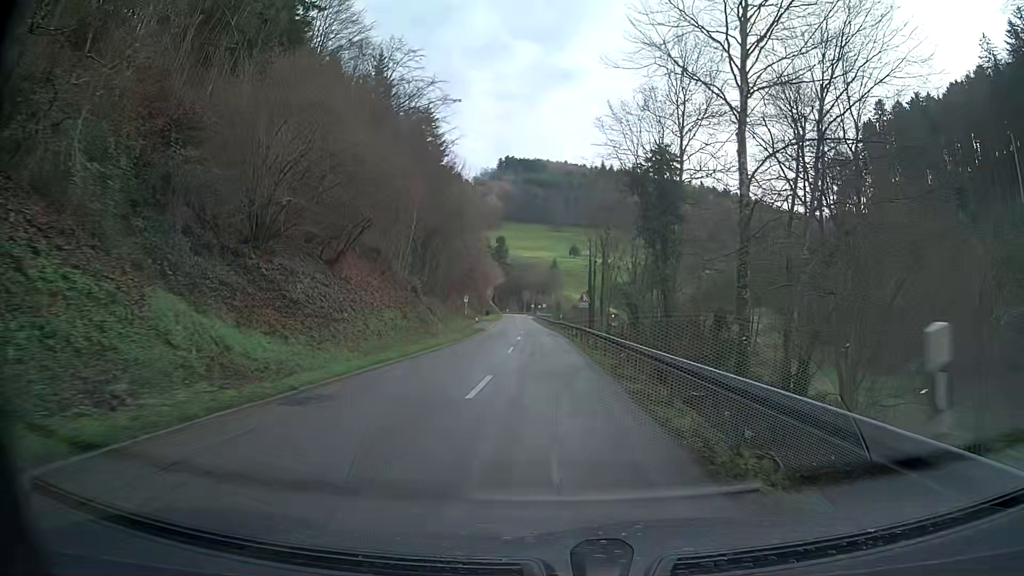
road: tertiary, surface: asphalt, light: Day
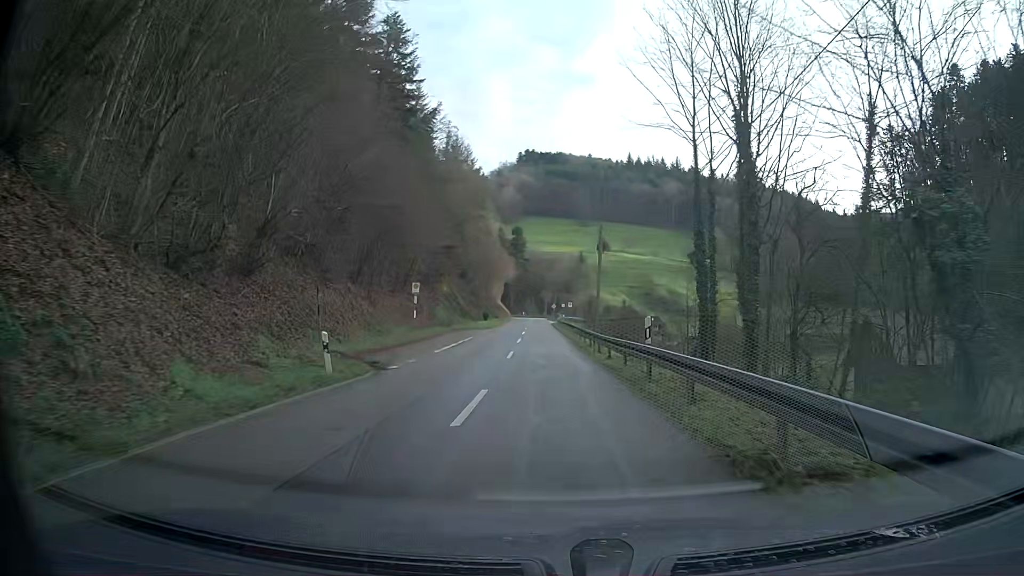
(-0.8, +41.5) m; -2°
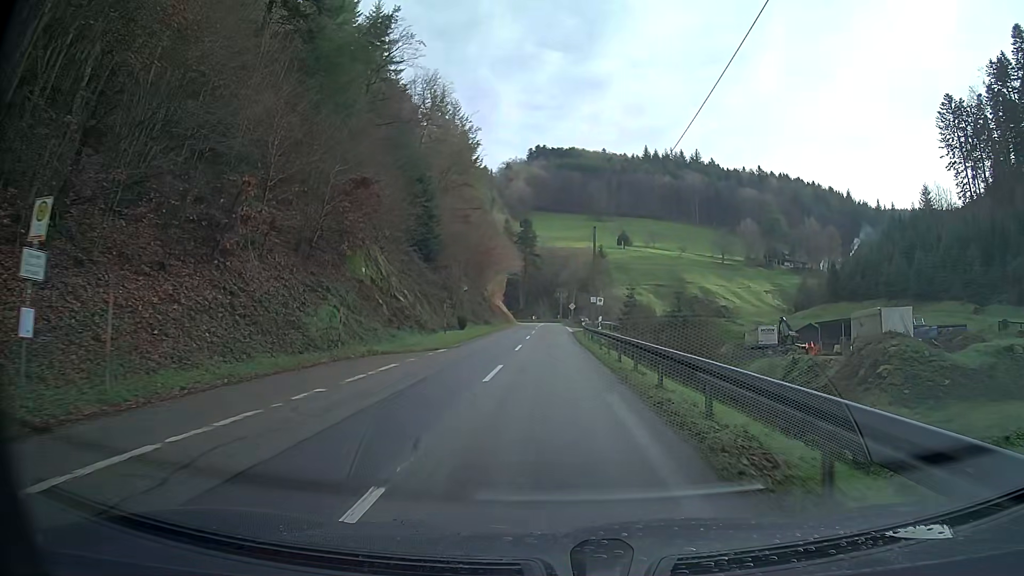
(-0.4, +33.3) m; -1°
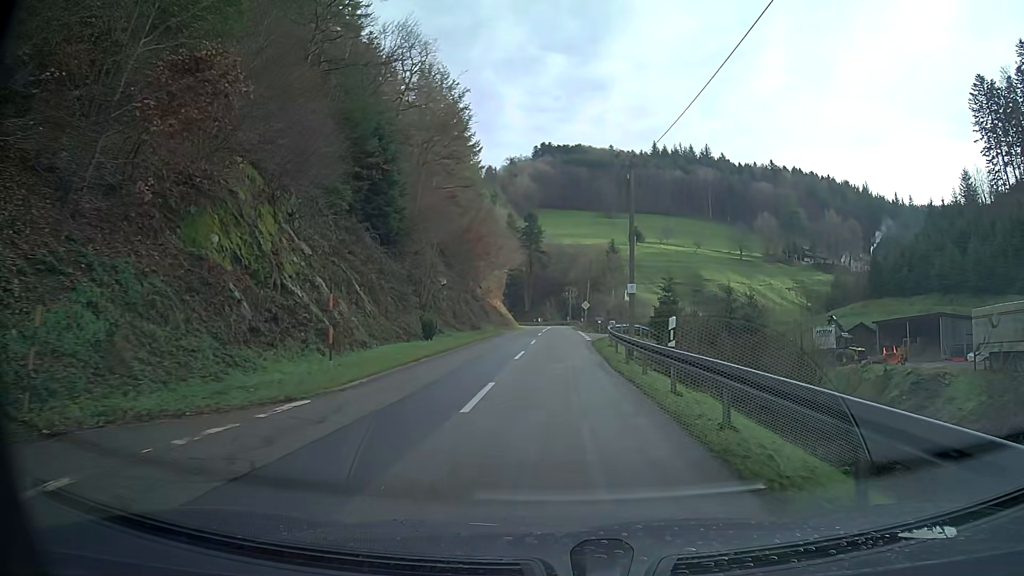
(-0.1, +16.4) m; -1°
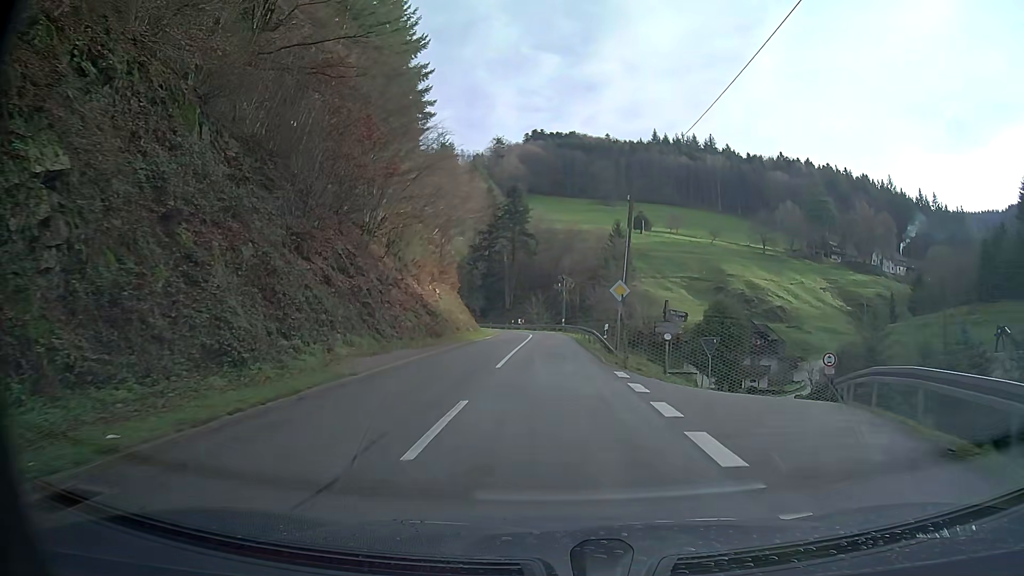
(+0.2, +38.8) m; +1°
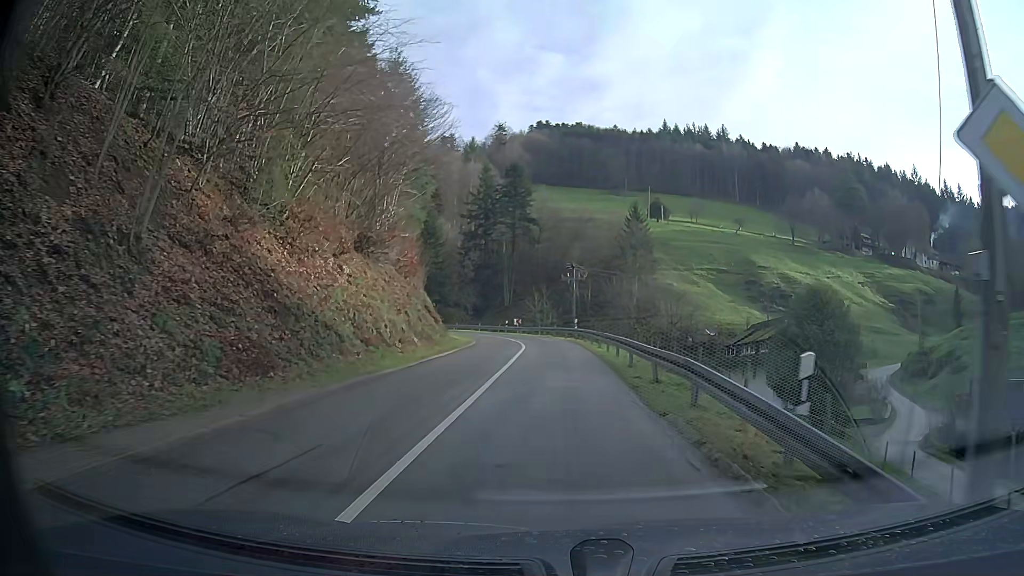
(-0.2, +21.5) m; -1°
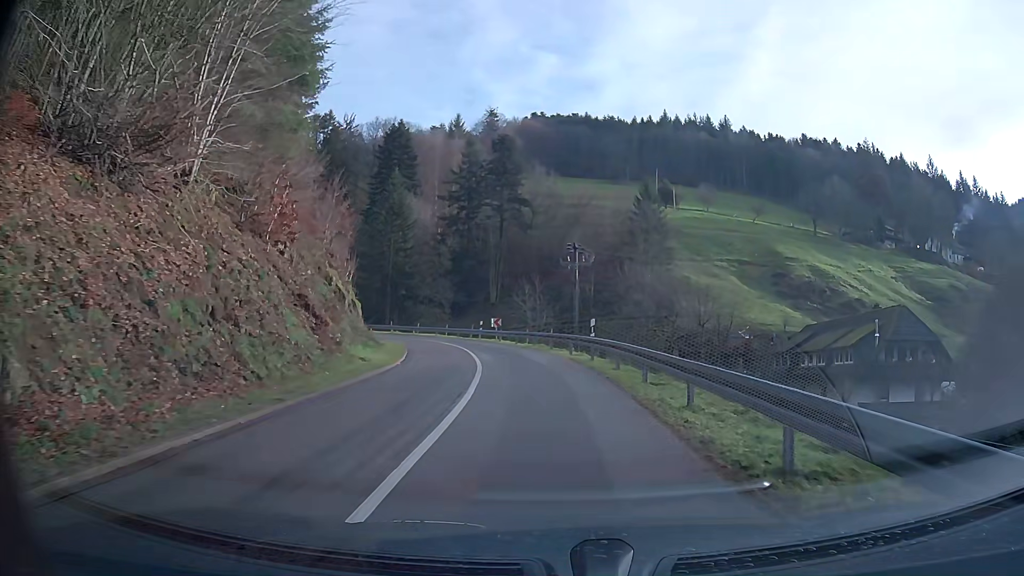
(+0.1, +20.2) m; 0°
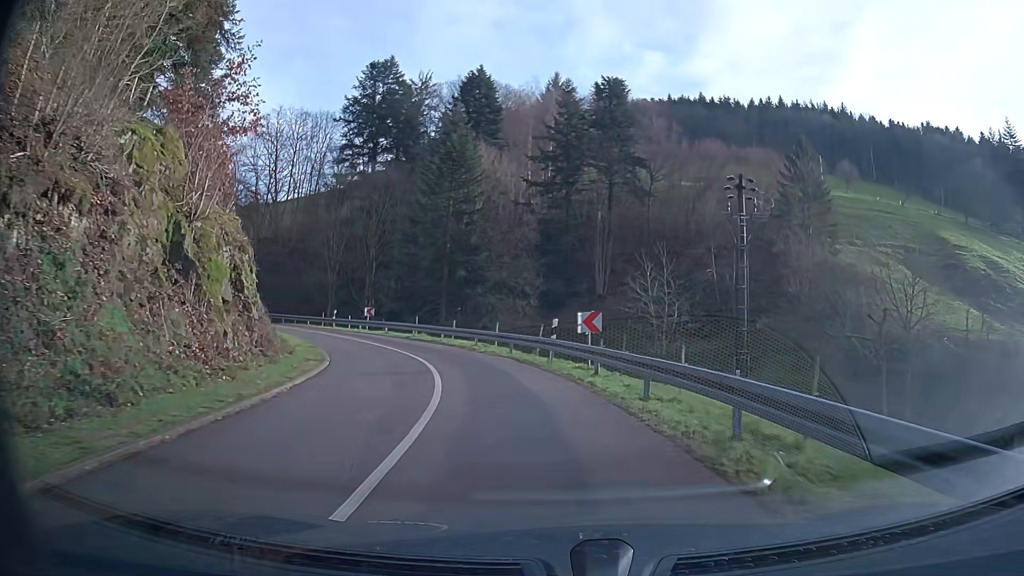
(-2.0, +26.4) m; -11°
